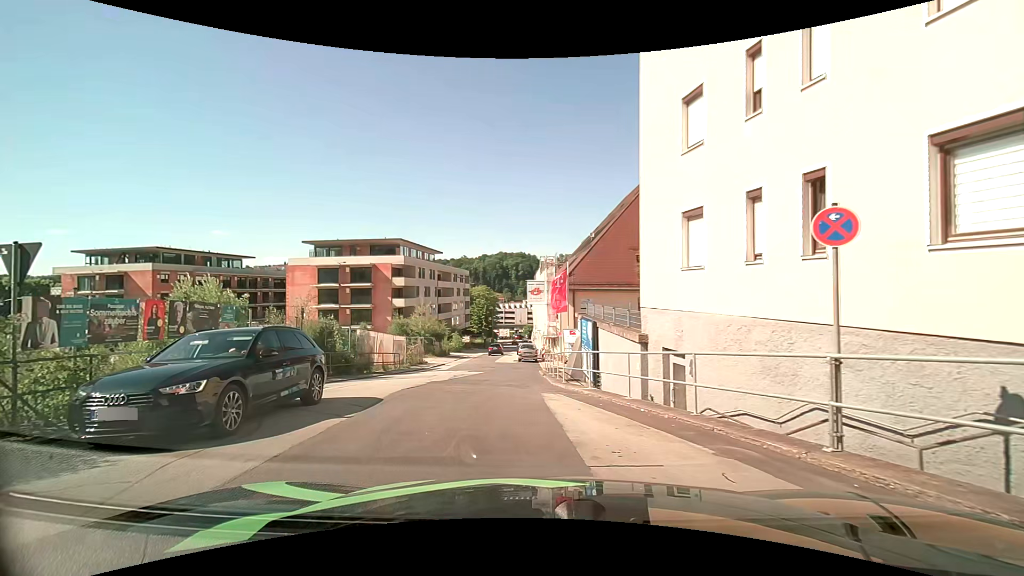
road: residential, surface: asphalt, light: Day
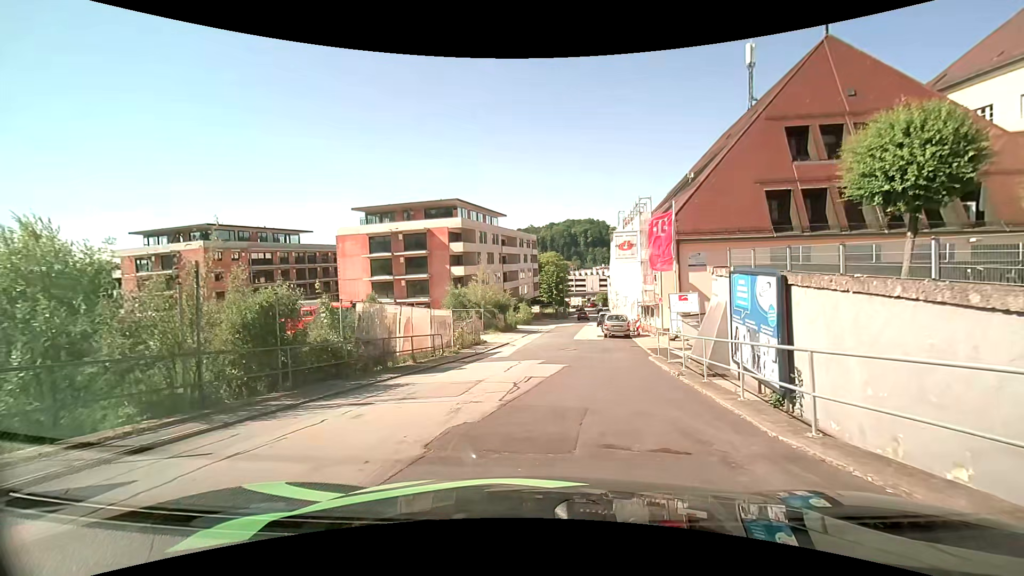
(-1.3, +9.9) m; -10°
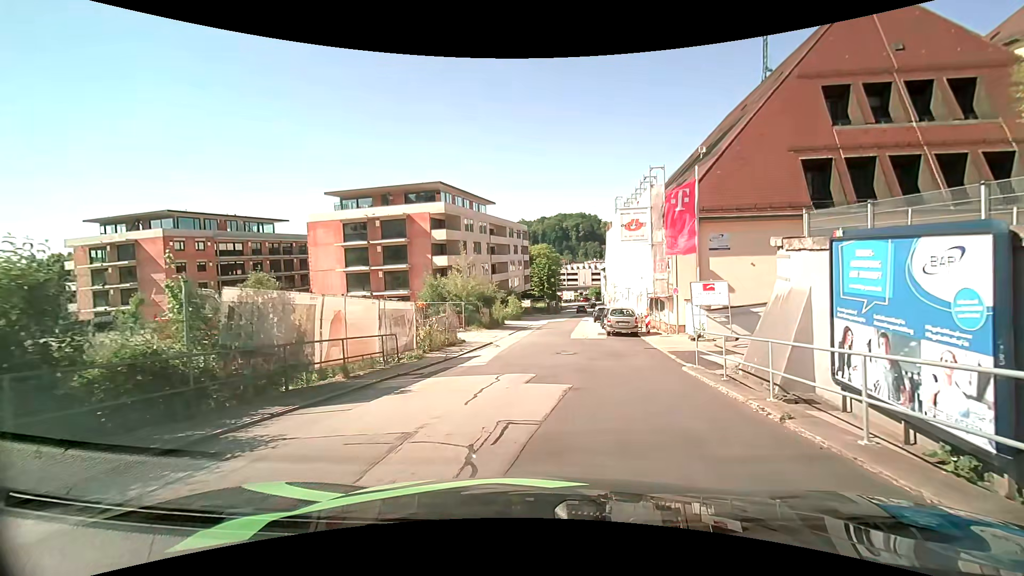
(+0.1, +5.7) m; +2°
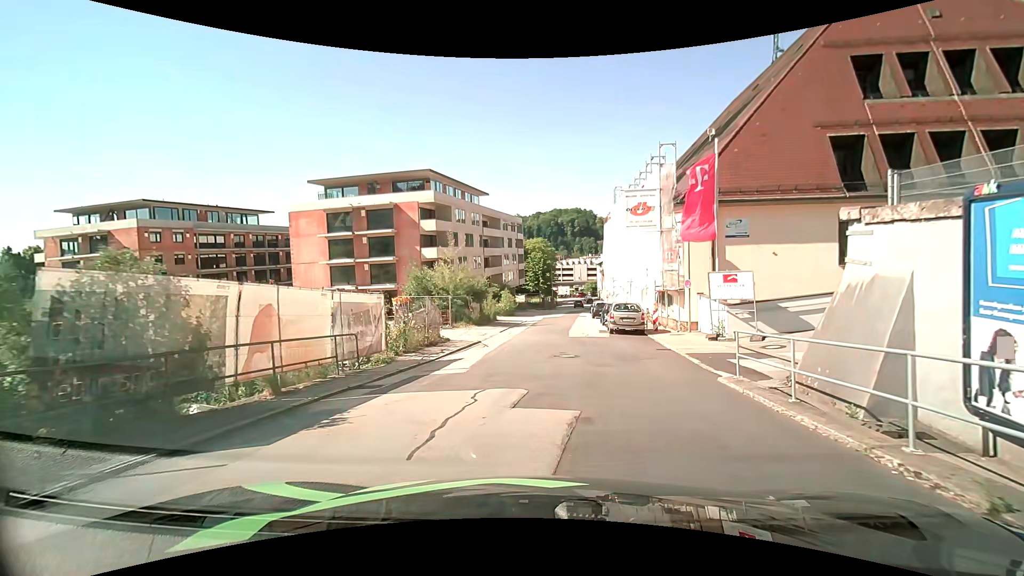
(0.0, +3.1) m; +2°
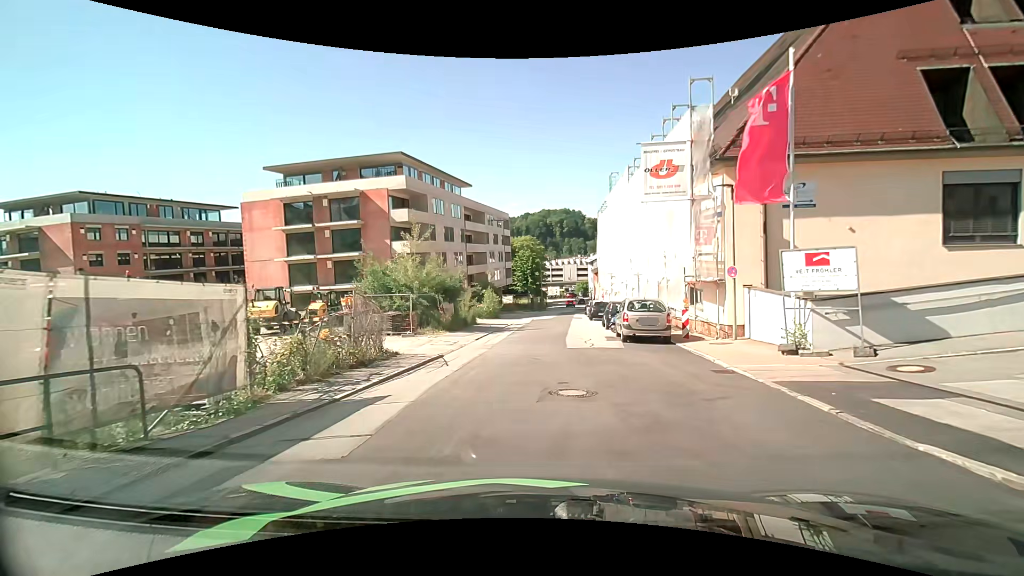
(-0.1, +6.8) m; 0°
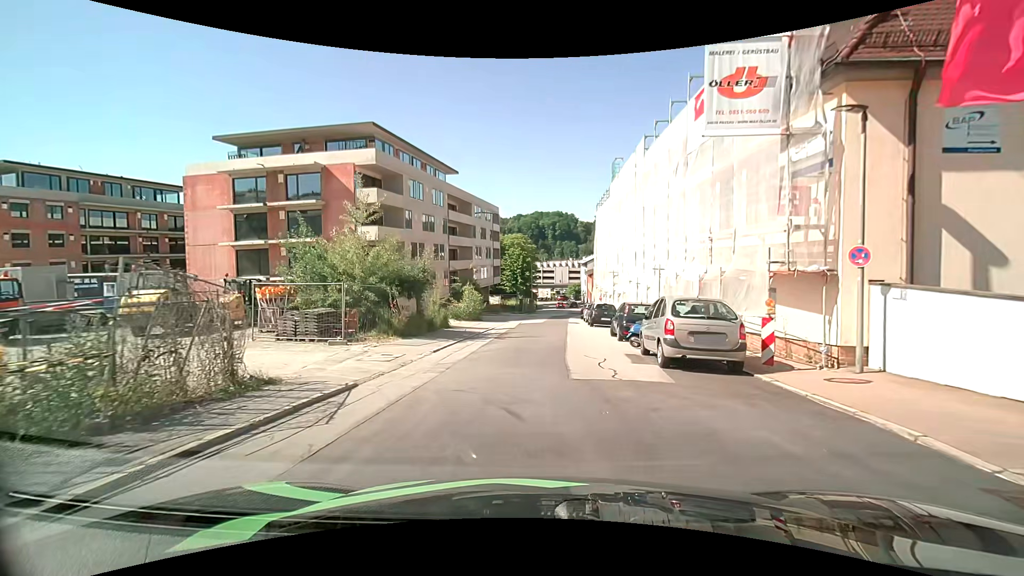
(+0.1, +7.1) m; +1°
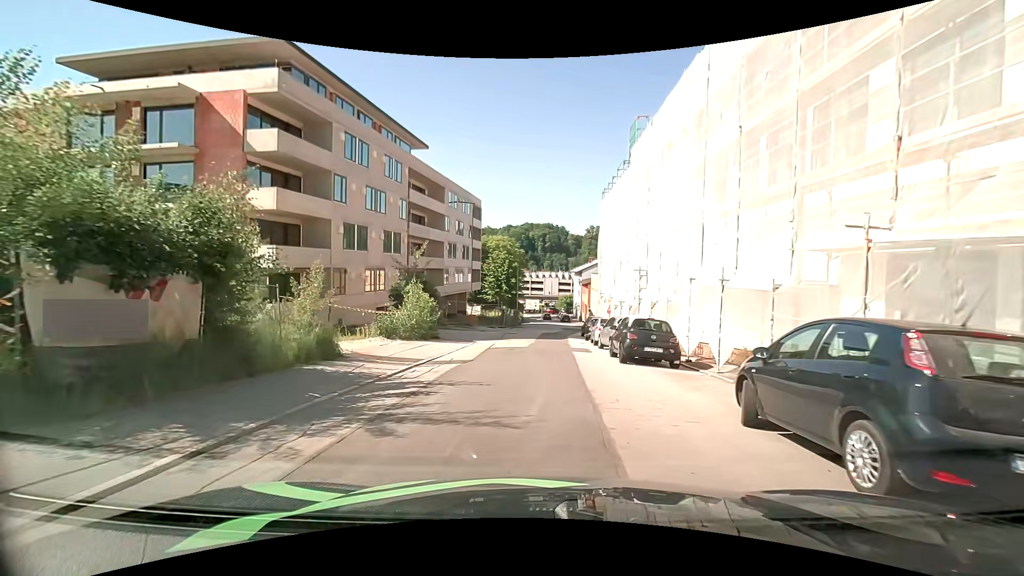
(+0.2, +14.5) m; +3°
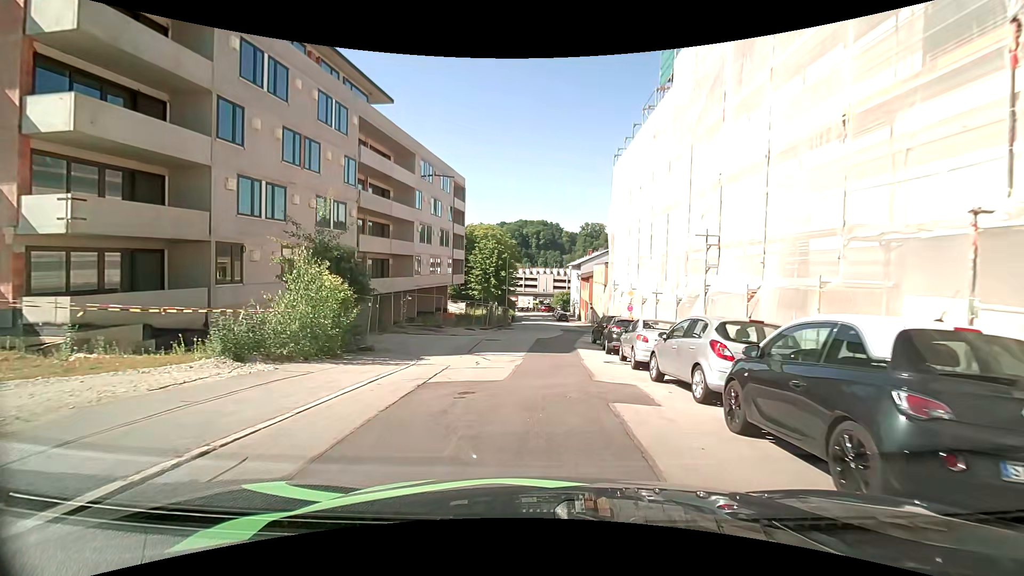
(-0.3, +11.1) m; -2°
(0, +10) (+1, +20) (+1, +30) (+2, +40) (+3, +50) (+4, +60) (+3, +70) (+3, +80) (+2, +90) (+2, +100) m
